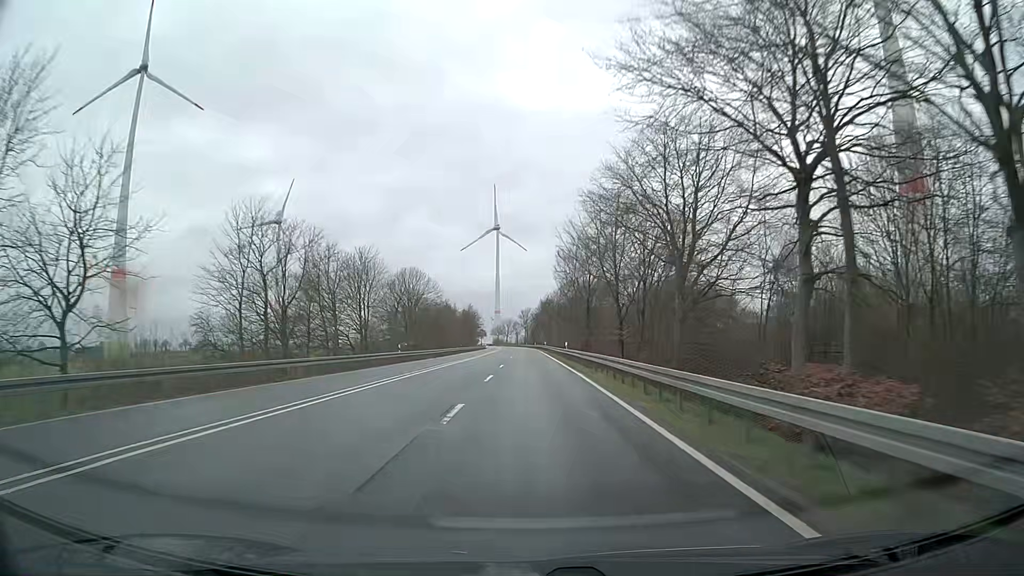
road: primary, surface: asphalt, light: Day
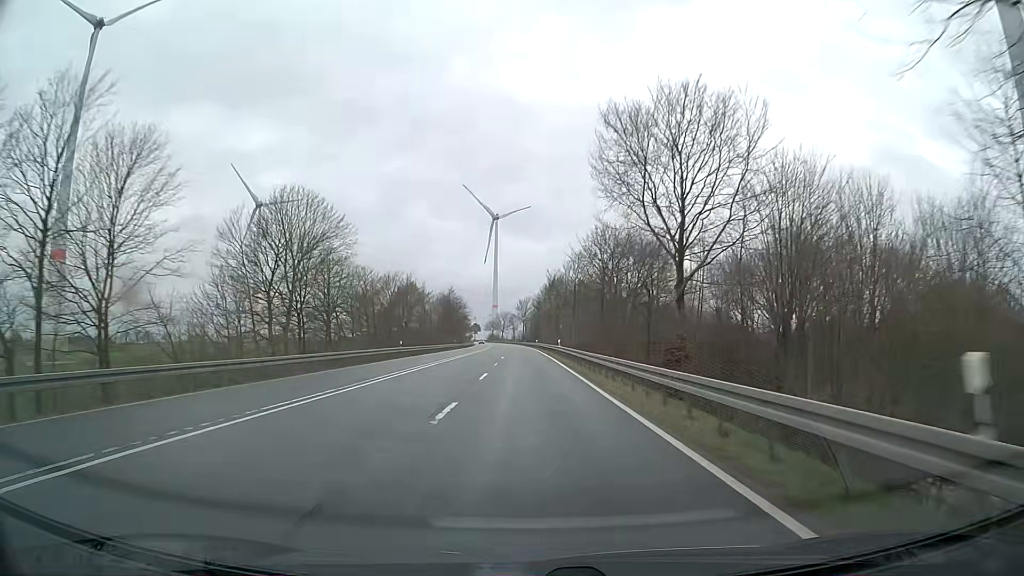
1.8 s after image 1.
(-0.1, +47.5) m; 0°
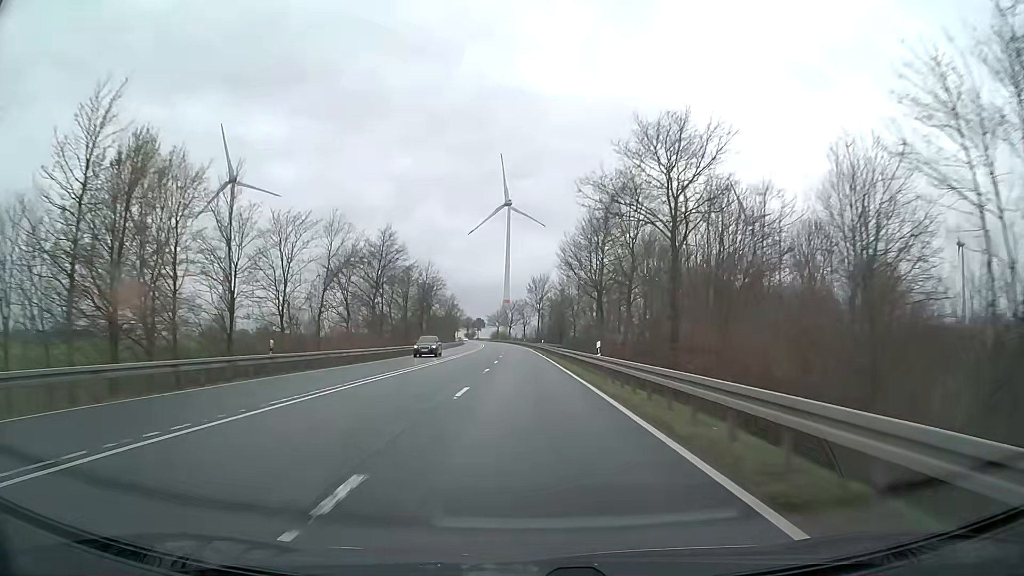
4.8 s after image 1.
(-0.5, +79.3) m; -1°
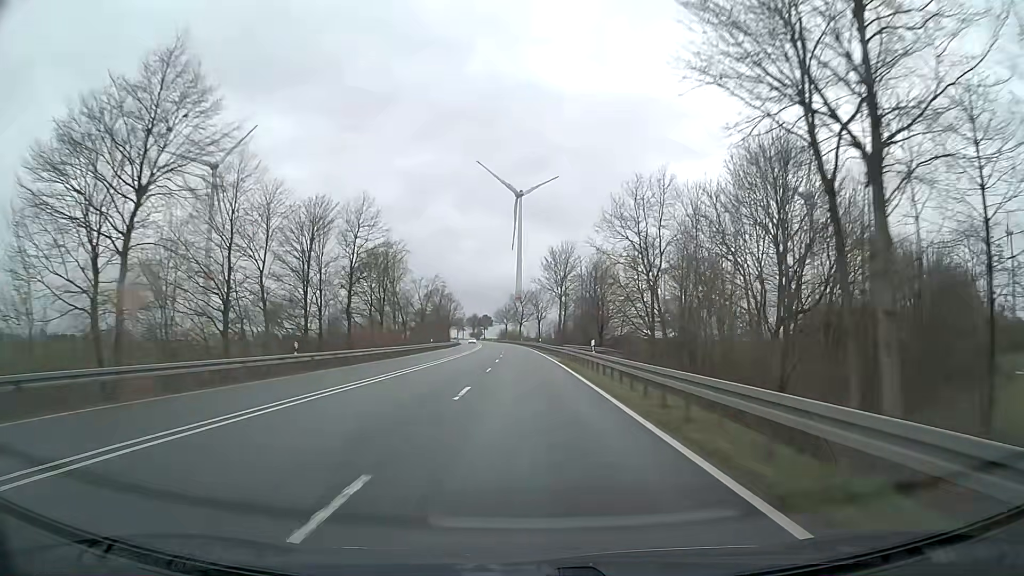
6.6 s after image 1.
(-0.7, +47.6) m; -2°
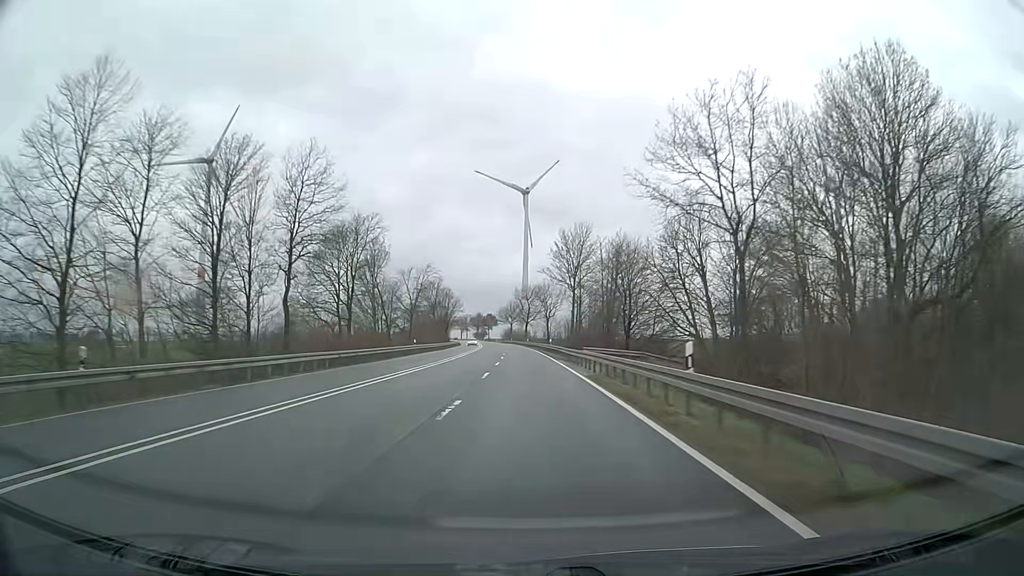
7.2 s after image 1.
(0.0, +15.8) m; -1°
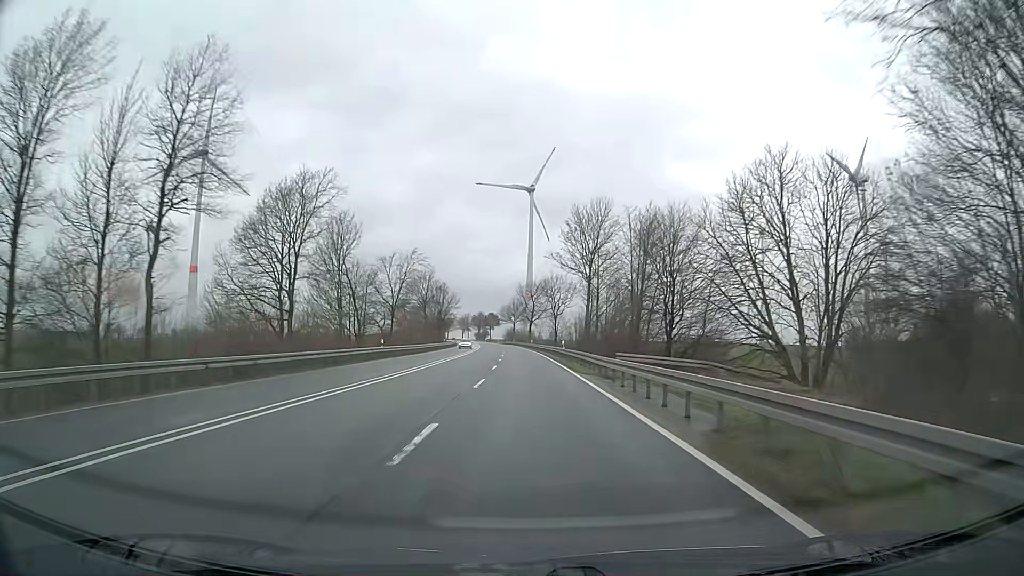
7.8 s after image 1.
(0.0, +15.8) m; 0°
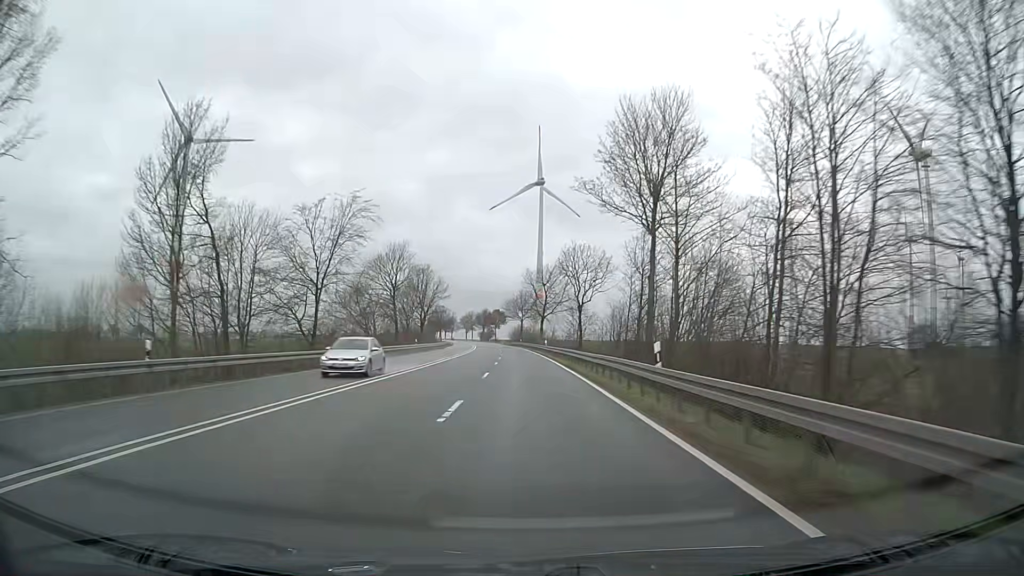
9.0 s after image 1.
(-0.2, +31.6) m; -1°
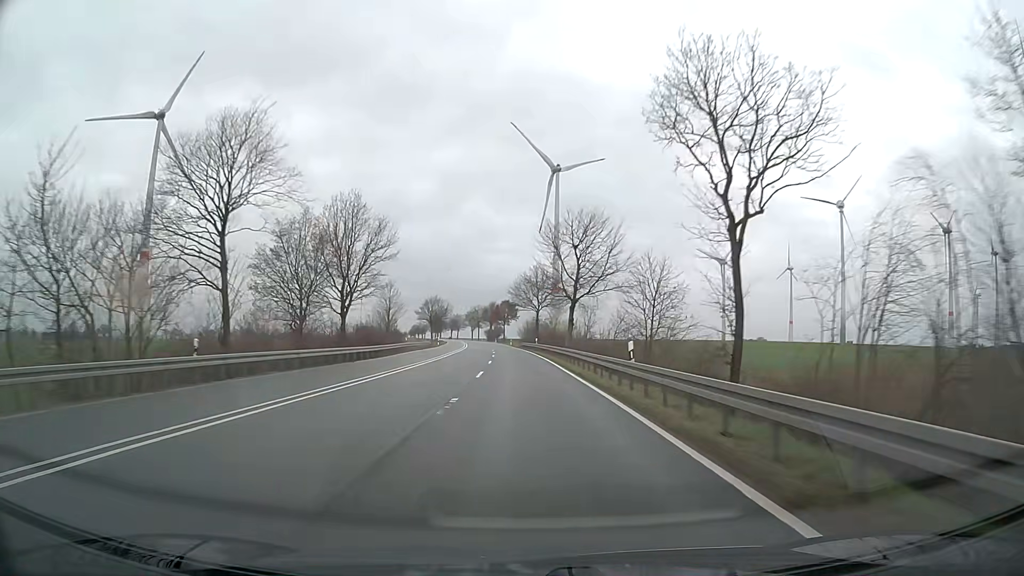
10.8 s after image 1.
(-0.3, +47.4) m; -1°
(0, +10) (0, +20) (0, +30) (0, +40) (-1, +50) (-1, +60) (-2, +70) (-2, +80) (-3, +90) (-4, +100) m
